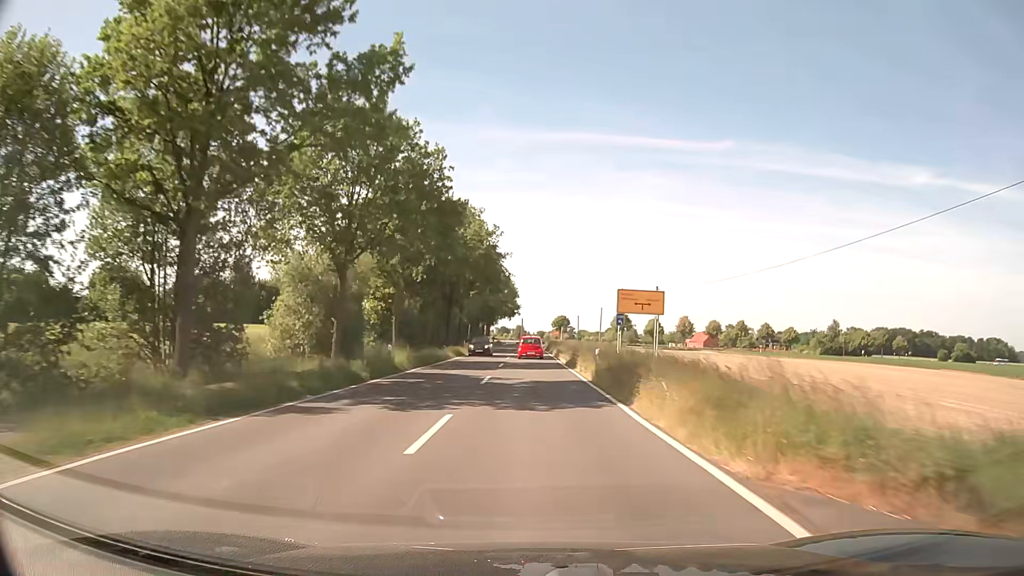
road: secondary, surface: asphalt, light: Day
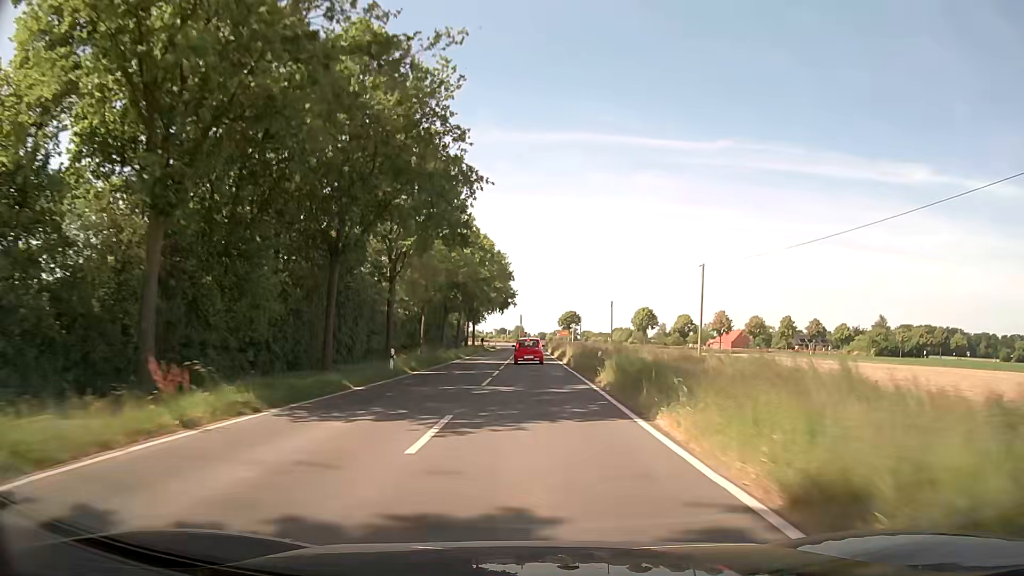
(+0.3, +49.3) m; 0°
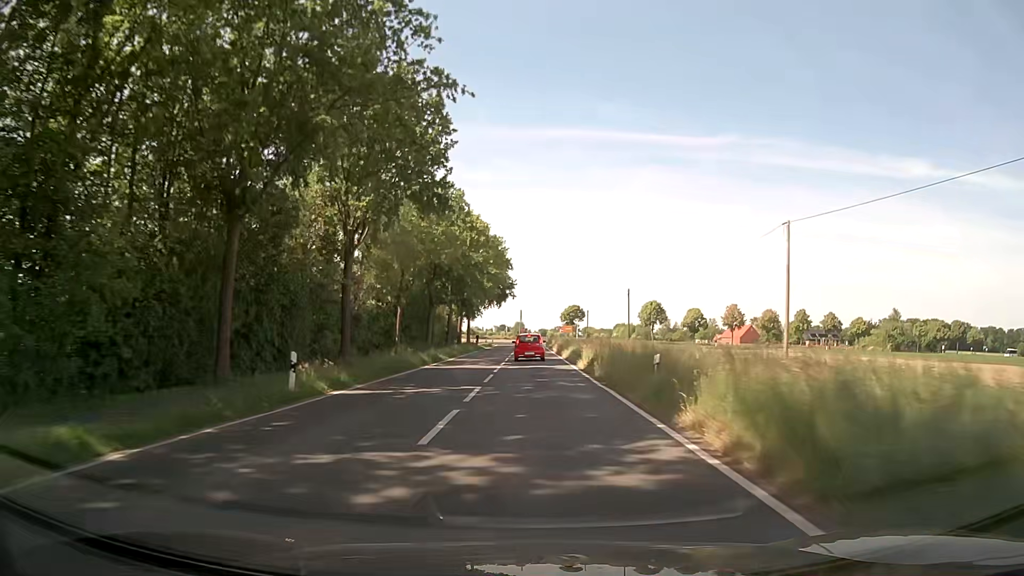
(0.0, +12.0) m; 0°
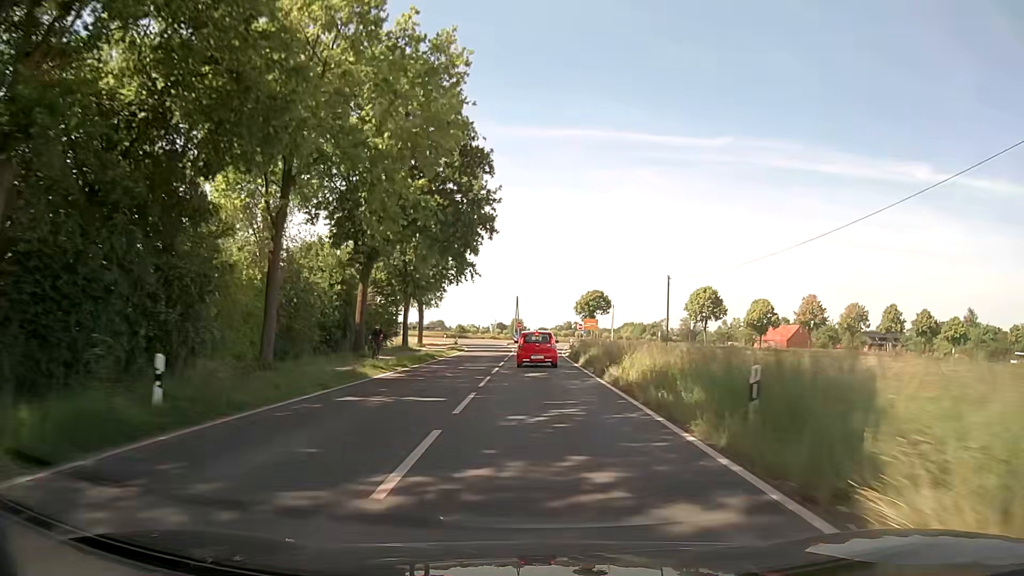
(+0.2, +56.6) m; 0°
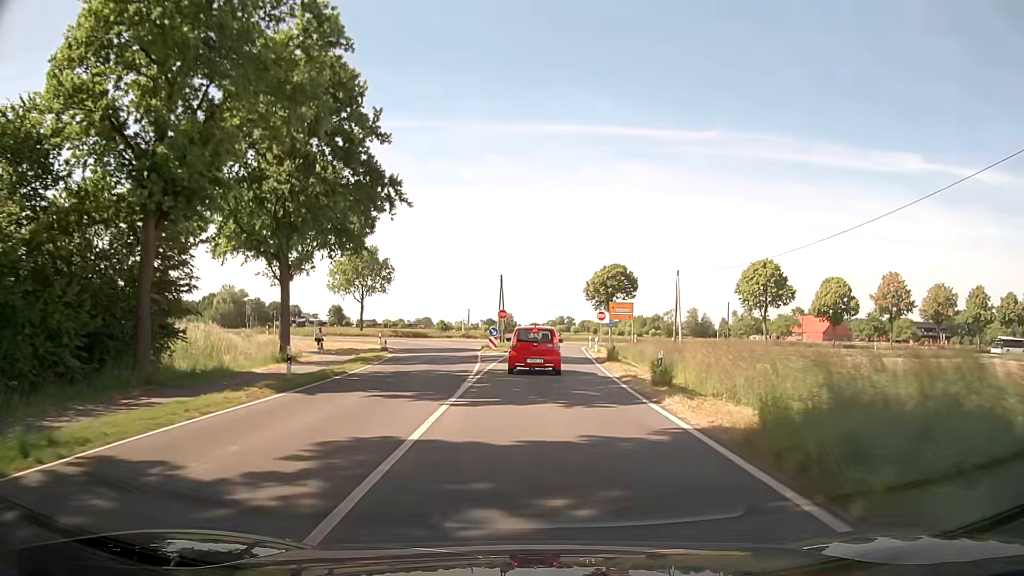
(+0.3, +37.5) m; +1°
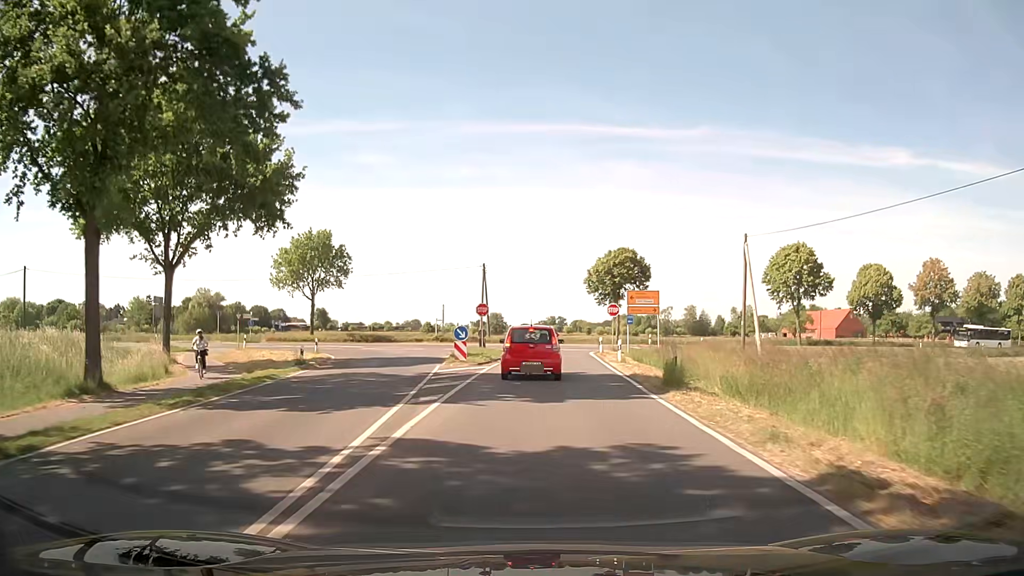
(0.0, +15.0) m; 0°
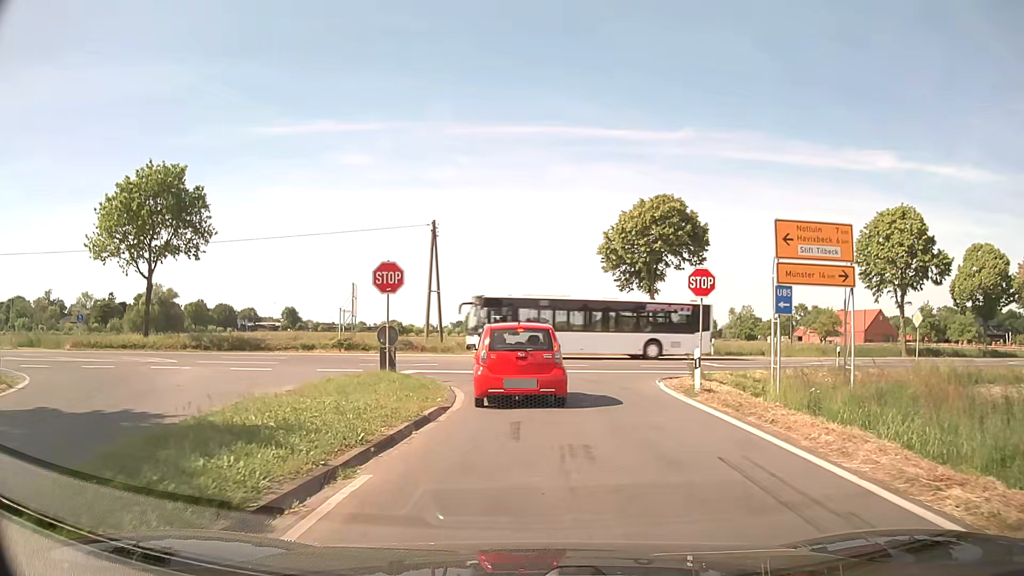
(+0.2, +26.8) m; +2°
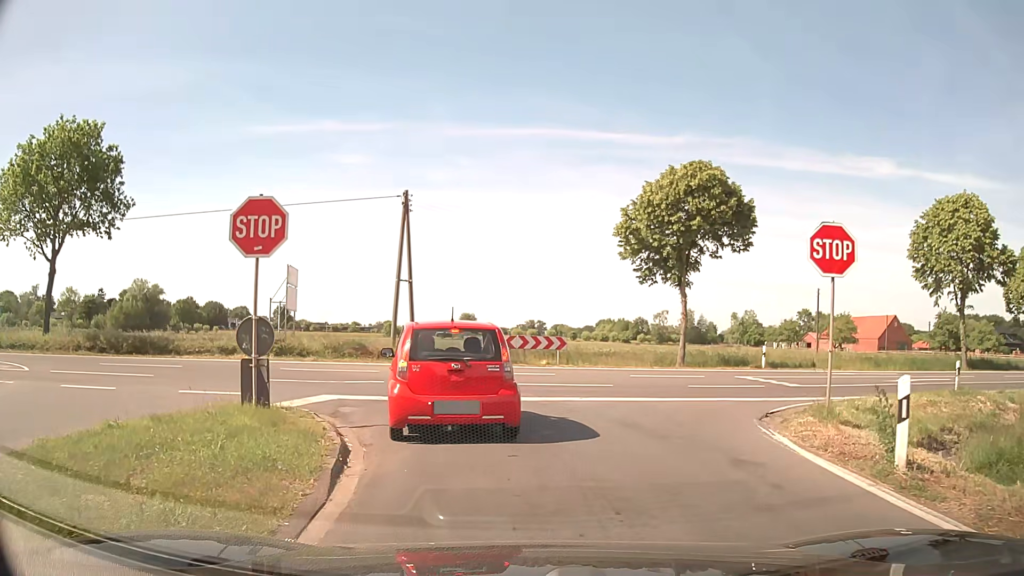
(0.0, +8.9) m; 0°
(-1, +10) (-6, +18) (-16, +20) (-26, +18) (-35, +16) (-45, +13) (-55, +11) (-64, +8) (-74, +5) (-84, +2) m
